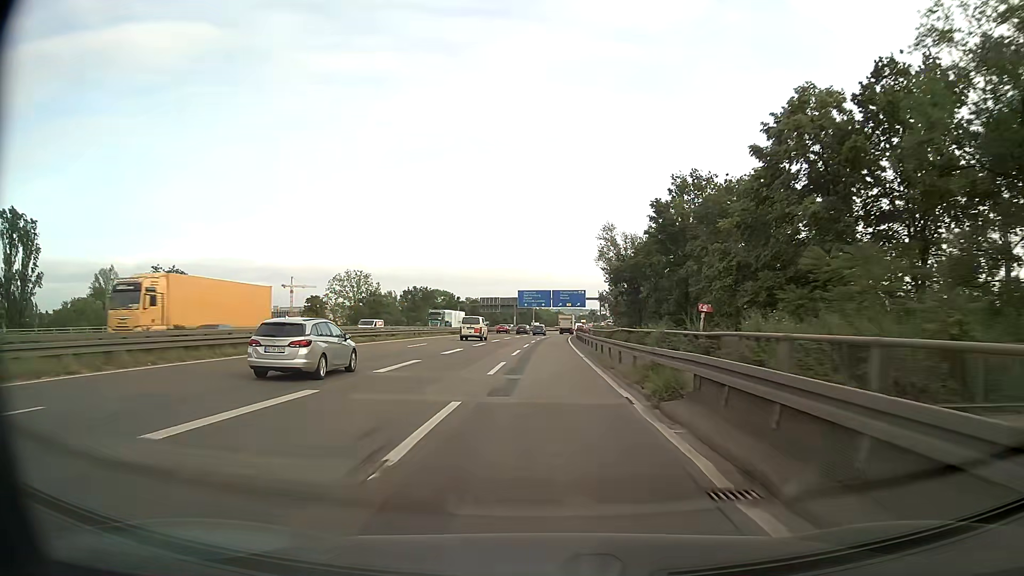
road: motorway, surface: asphalt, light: Day
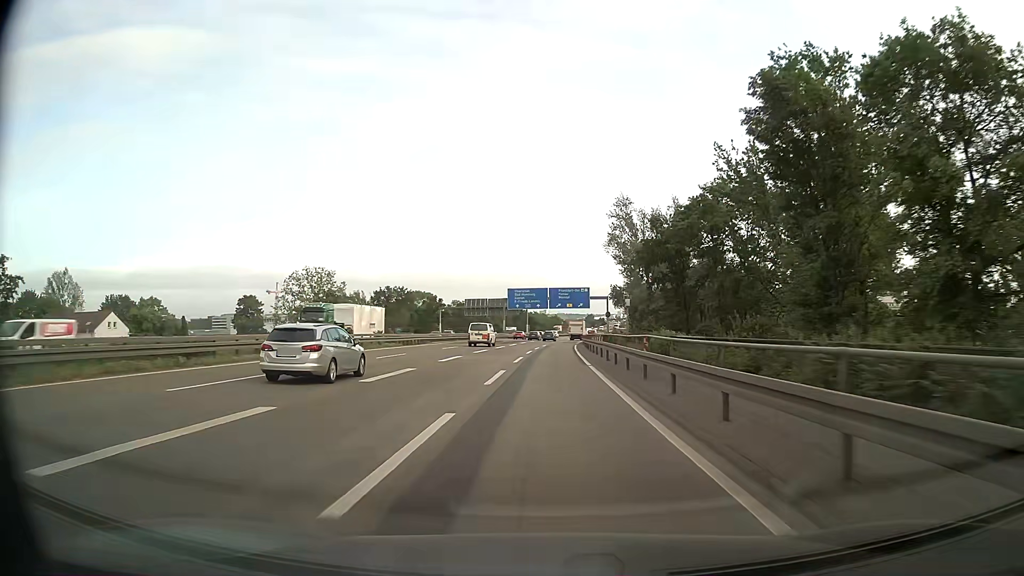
(+0.2, +25.6) m; +1°
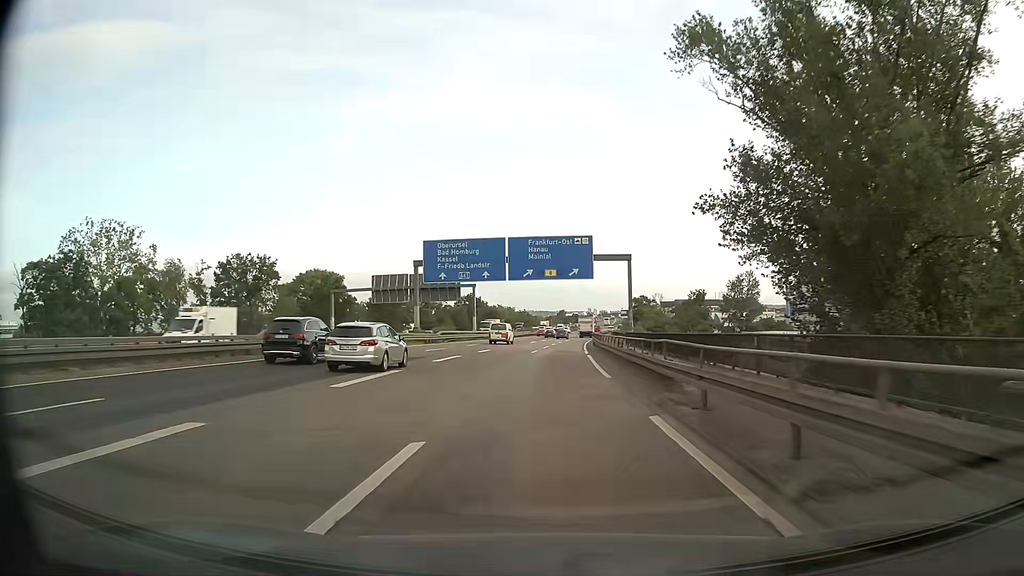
(+1.0, +63.2) m; +2°
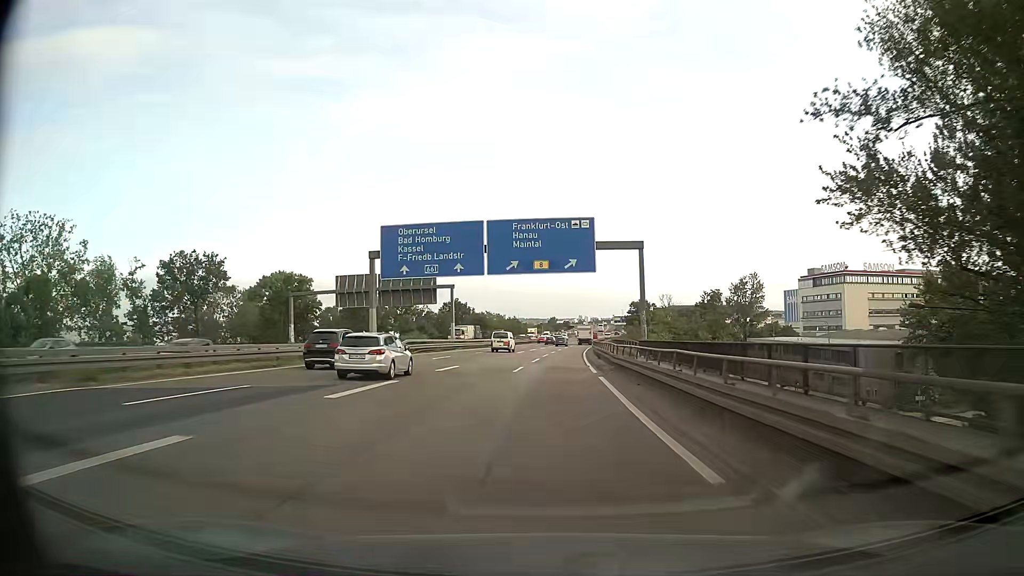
(+0.1, +12.6) m; +1°
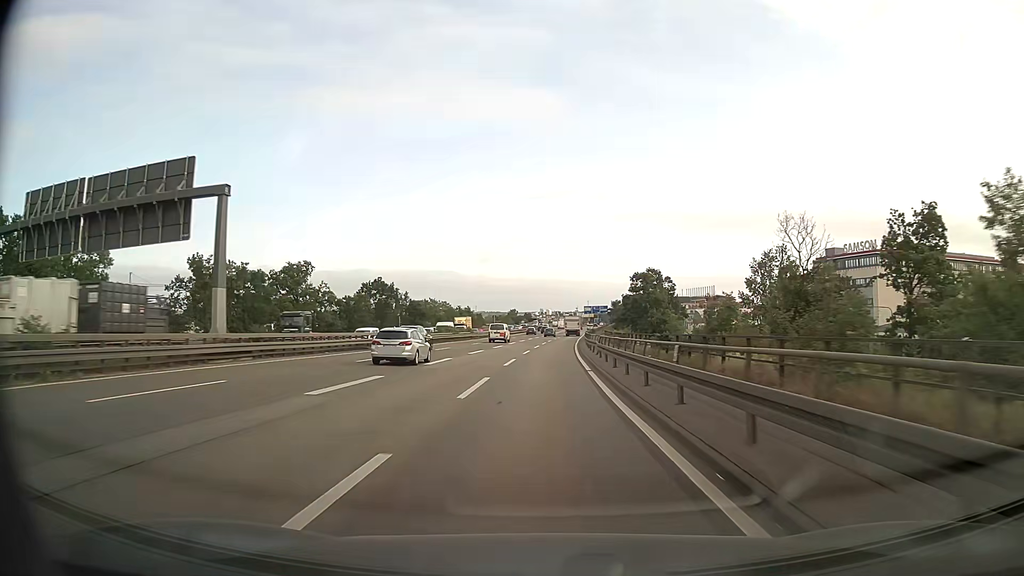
(+1.4, +50.1) m; +3°
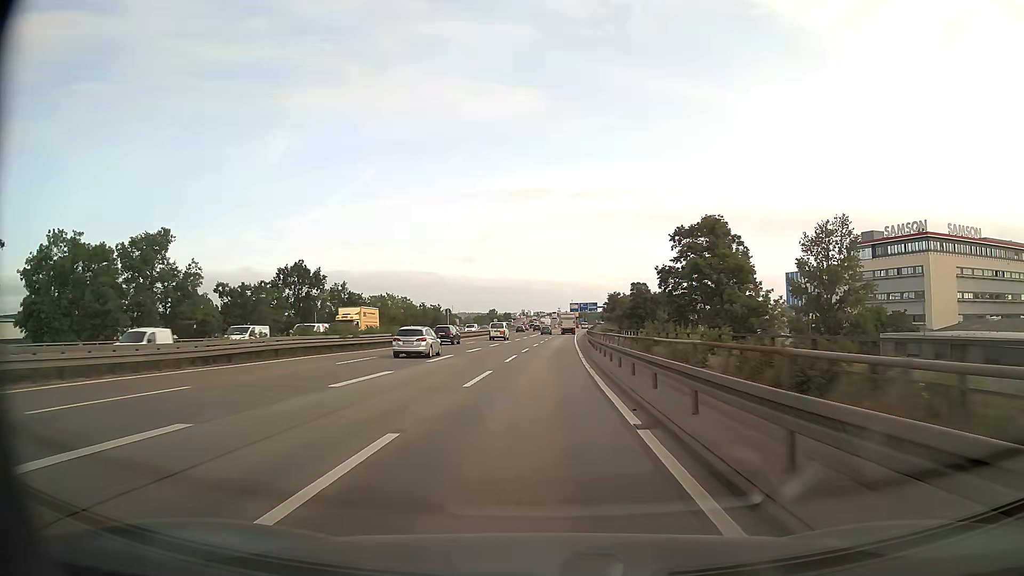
(+0.7, +37.6) m; +2°
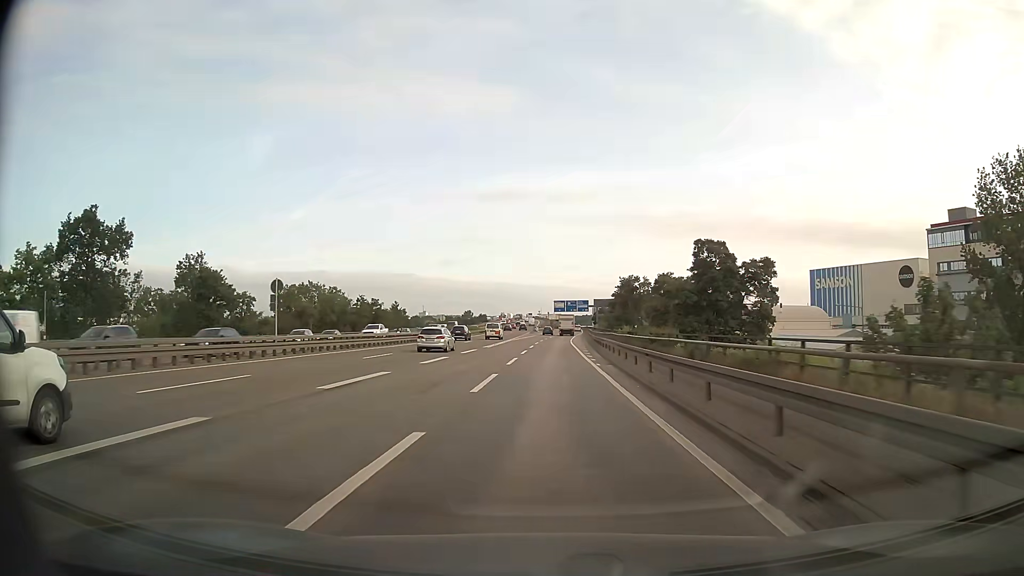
(+0.6, +50.2) m; +2°
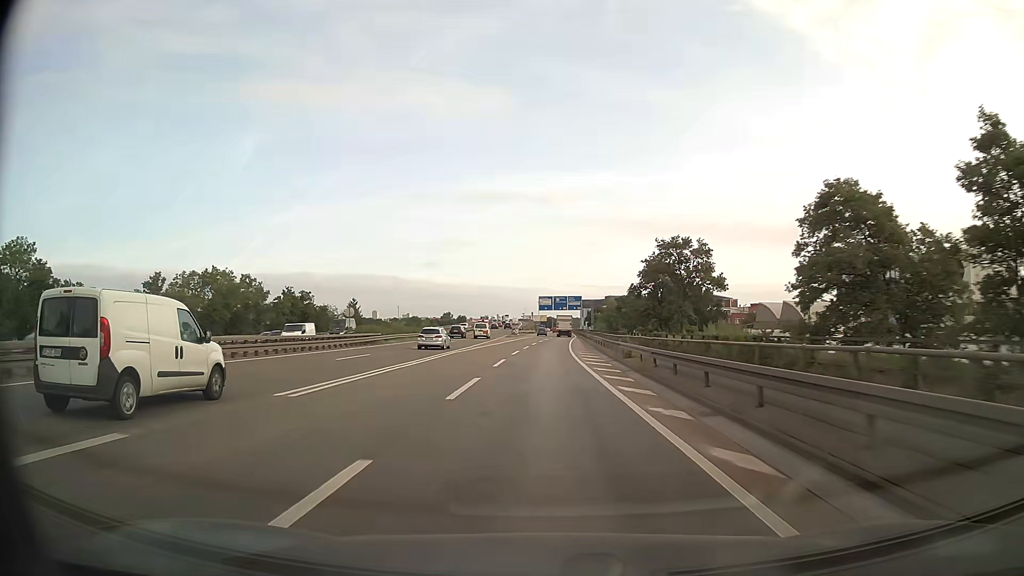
(+0.5, +37.6) m; +1°
(0, +10) (0, +20) (0, +30) (0, +40) (+1, +50) (+1, +60) (+1, +70) (+2, +80) (+2, +90) (+3, +100) m
